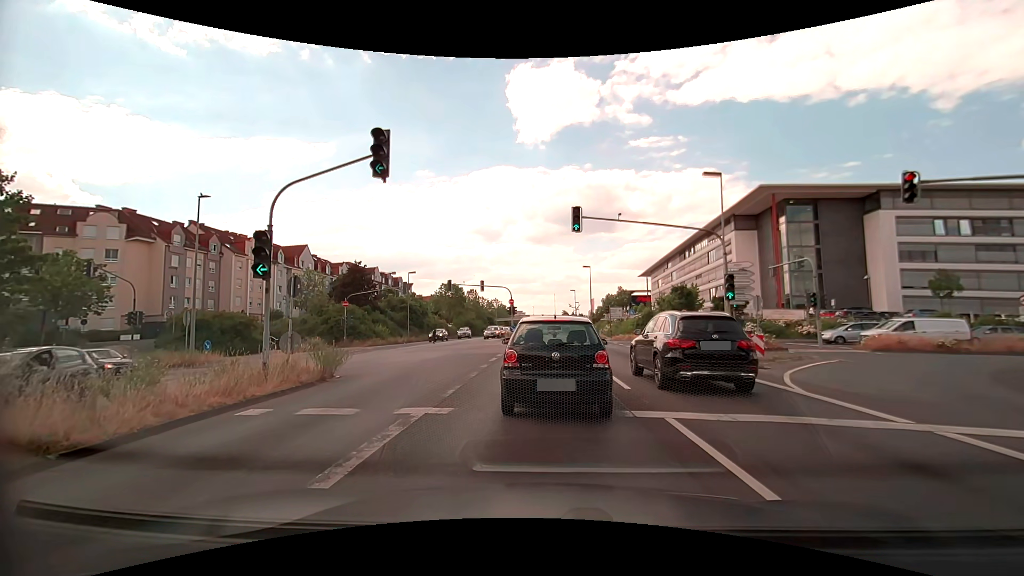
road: primary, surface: asphalt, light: Day
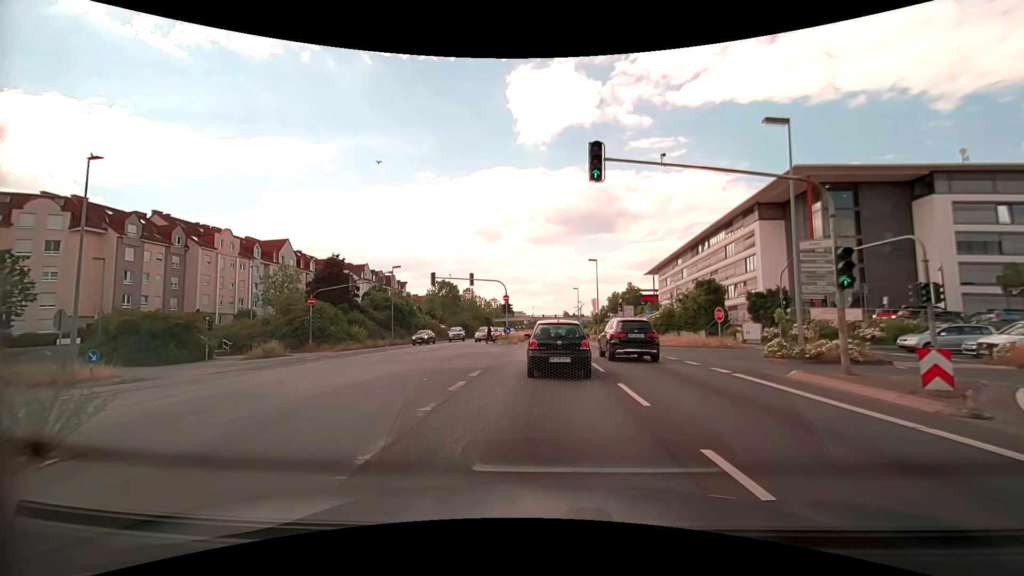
(0.0, +8.4) m; -1°
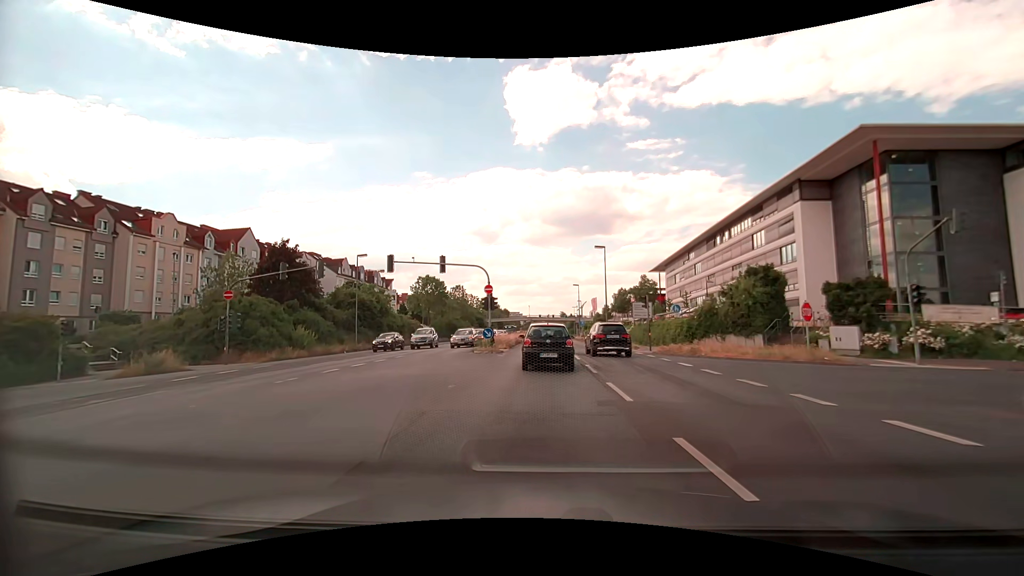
(+0.2, +11.8) m; +1°
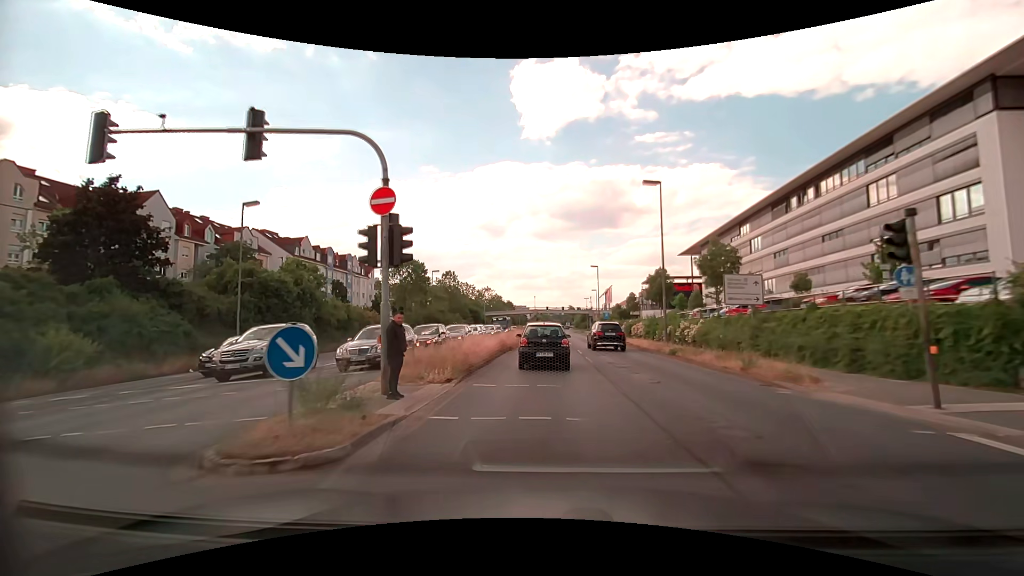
(-0.1, +22.4) m; -1°
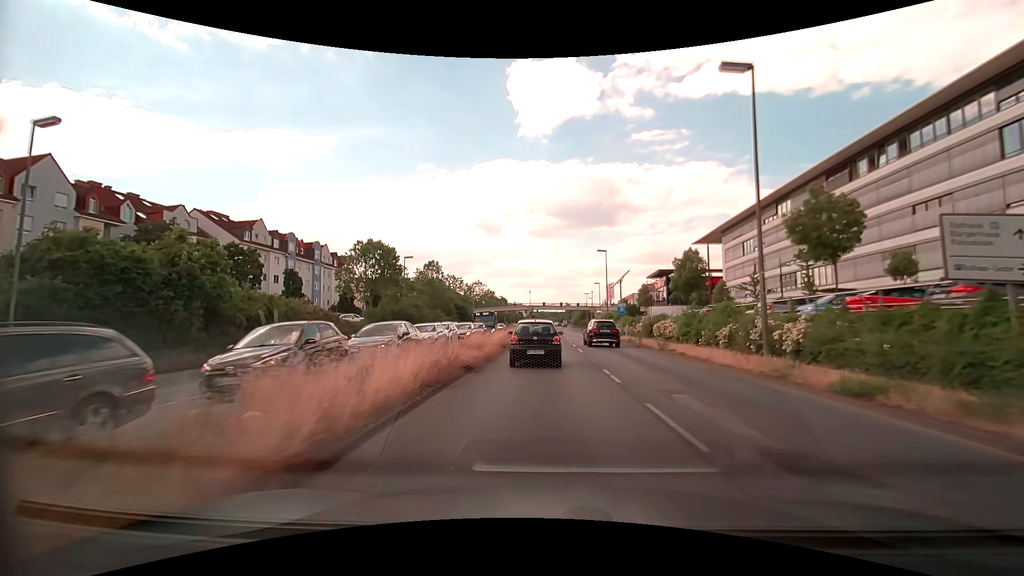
(+0.1, +13.7) m; +1°
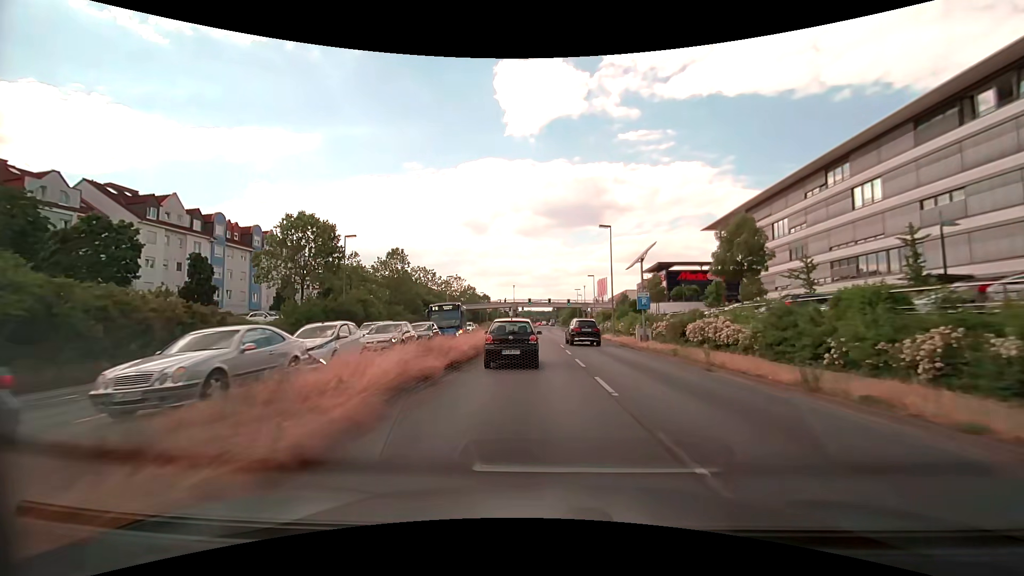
(+0.2, +15.0) m; +1°
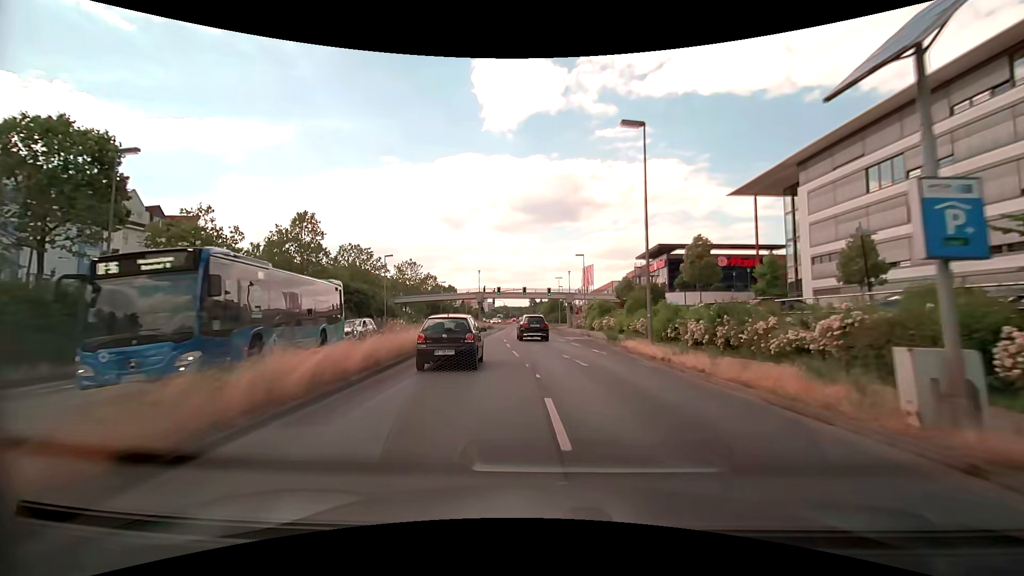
(+0.6, +23.1) m; +2°
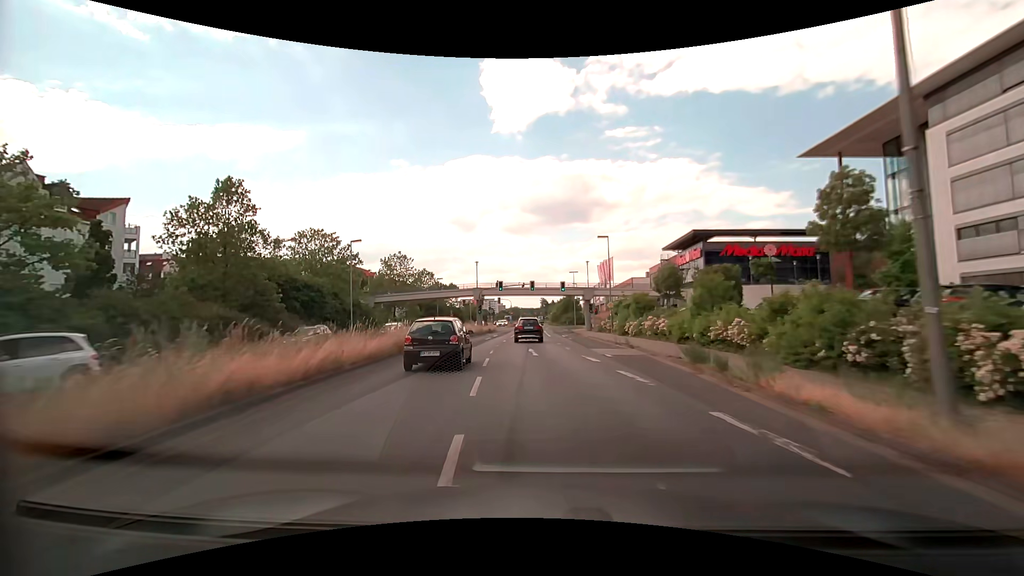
(0.0, +15.0) m; -1°
(0, +10) (0, +20) (-1, +30) (-1, +40) (-1, +50) (-2, +60) (-2, +70) (-2, +80) (-2, +90) (-2, +100) m
